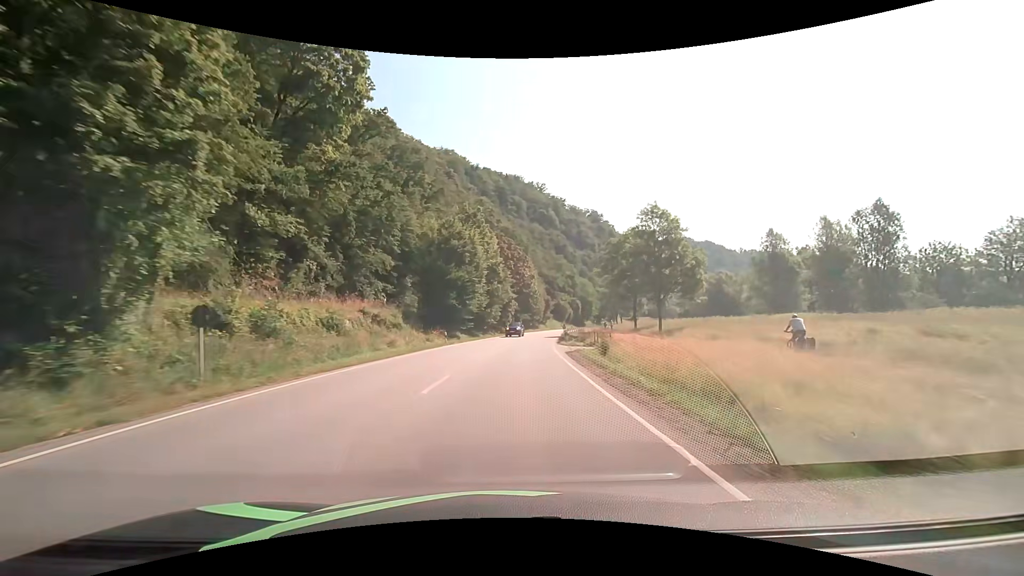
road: primary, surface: asphalt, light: Day
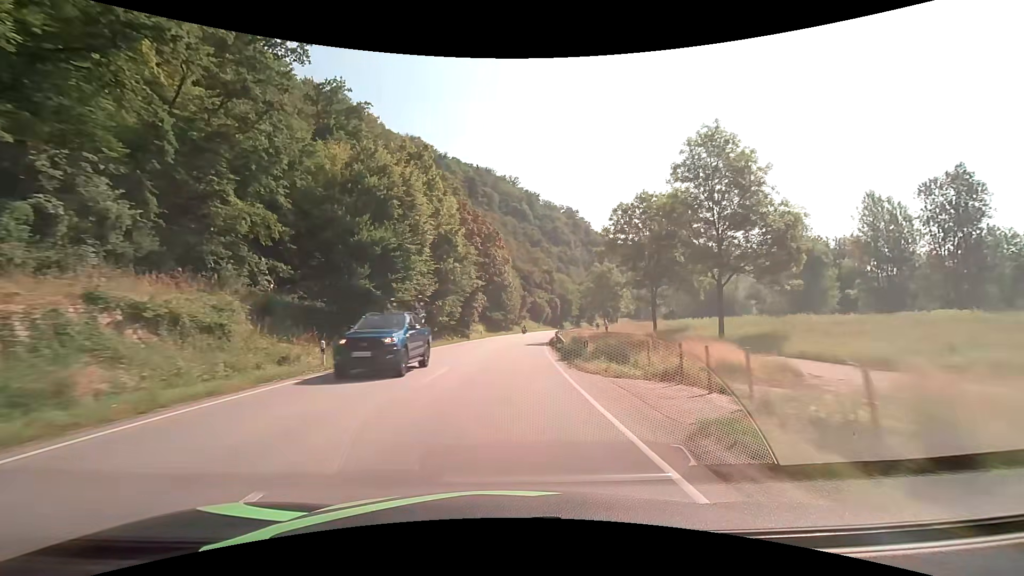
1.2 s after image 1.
(+0.7, +21.4) m; +3°
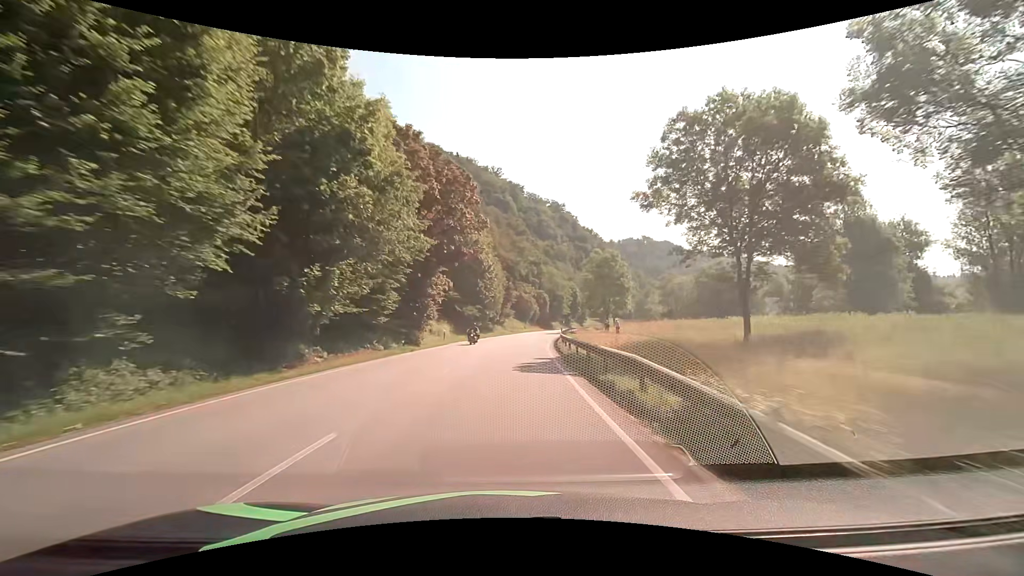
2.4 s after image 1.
(+0.4, +21.4) m; +2°
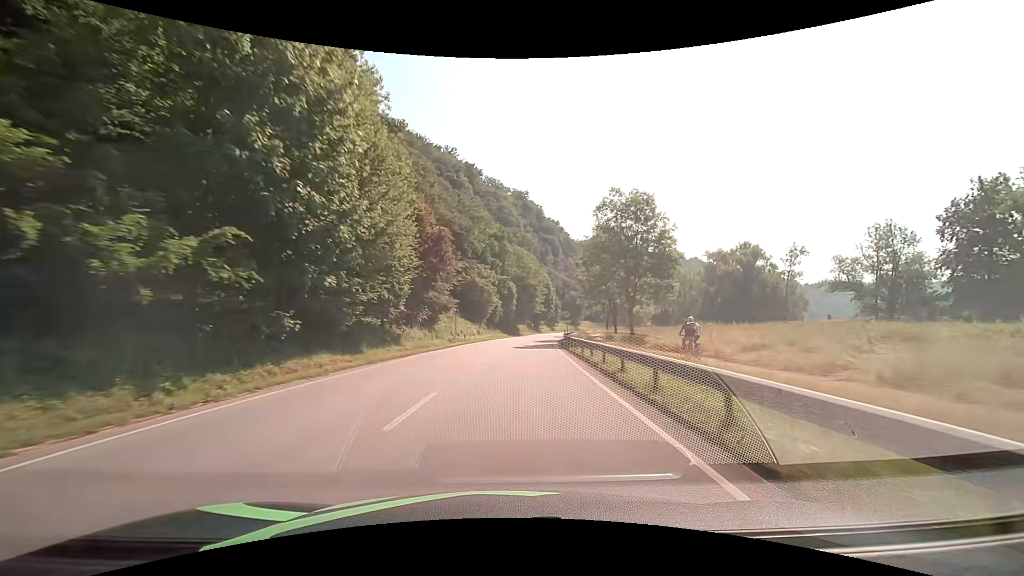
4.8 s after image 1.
(+1.6, +42.9) m; +5°
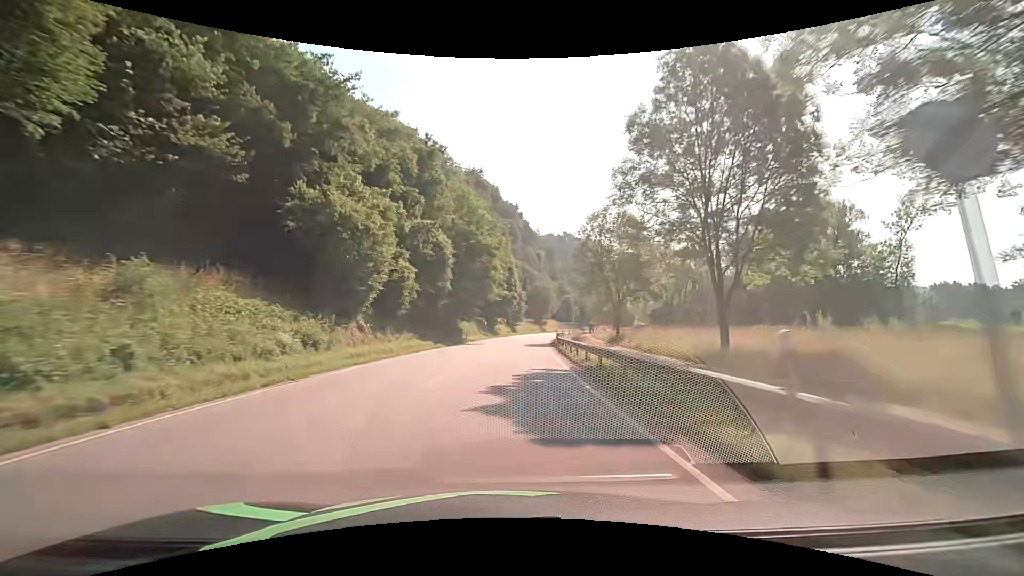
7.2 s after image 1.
(+2.1, +42.9) m; +5°
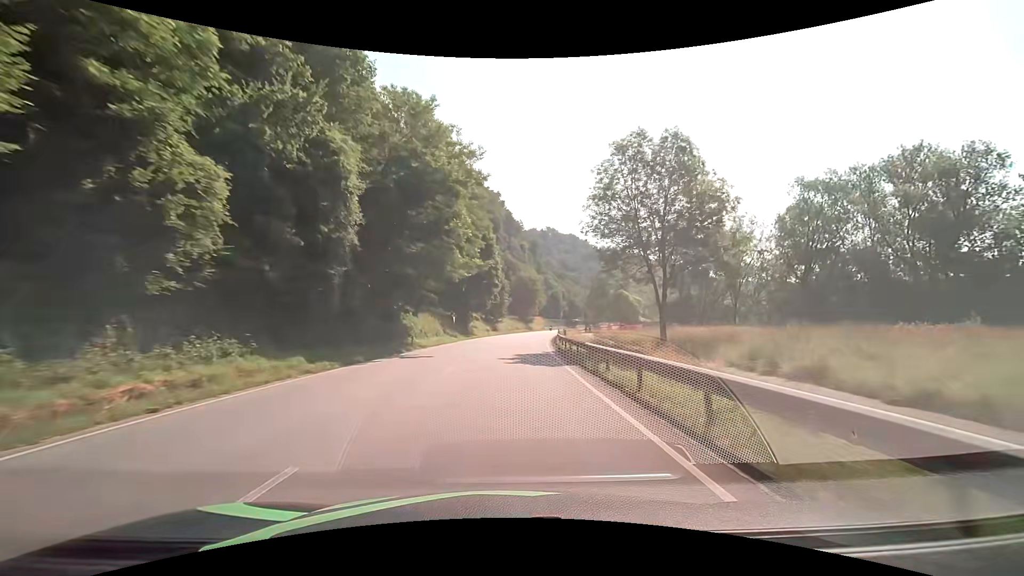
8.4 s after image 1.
(+0.4, +21.5) m; +2°
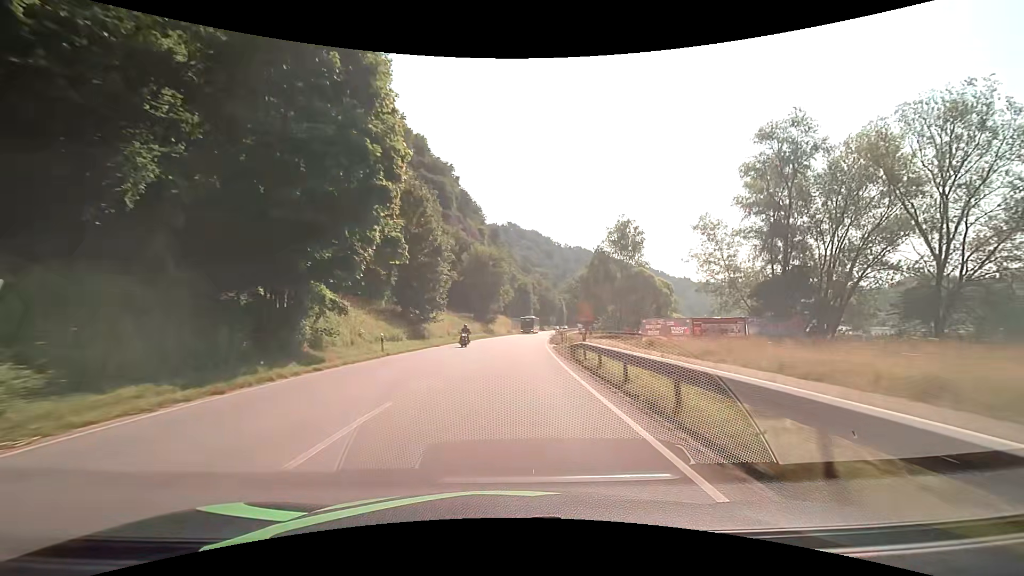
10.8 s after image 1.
(+1.7, +43.2) m; +5°
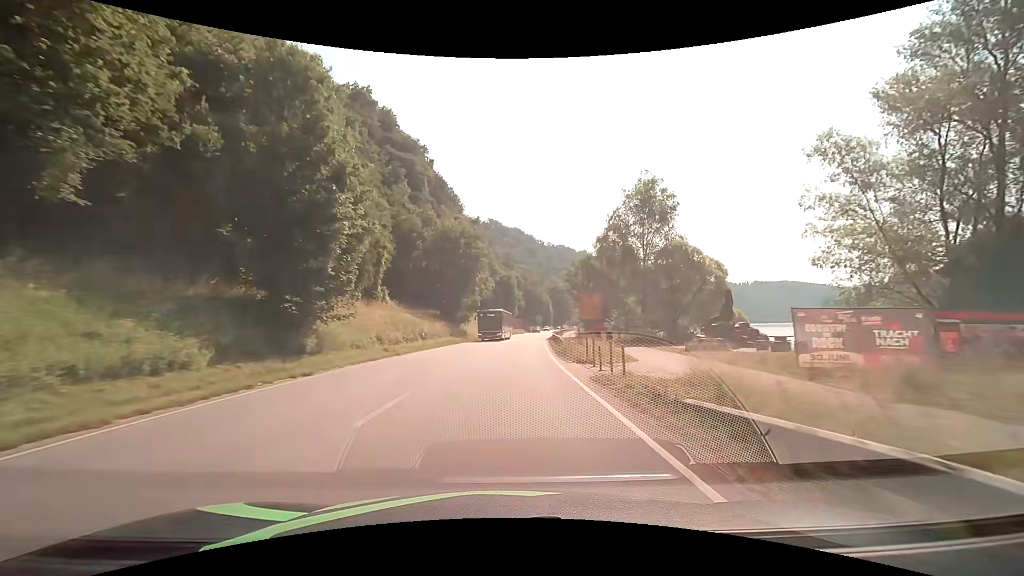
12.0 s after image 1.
(+0.2, +21.6) m; +2°
(0, +10) (0, +20) (+1, +30) (+1, +40) (+2, +50) (+3, +60) (+4, +70) (+5, +80) (+6, +90) (+7, +100) m
